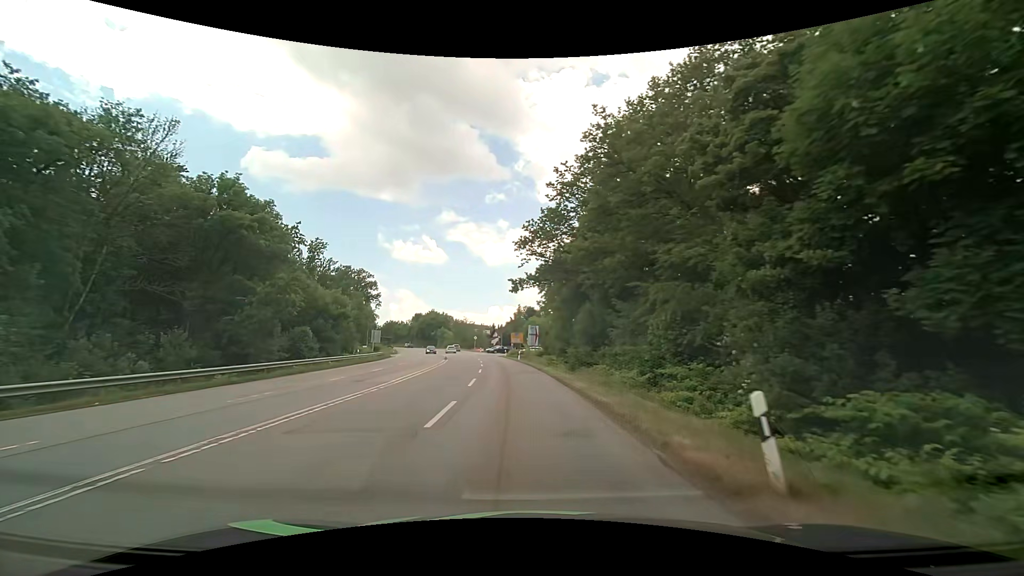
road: secondary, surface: asphalt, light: Day
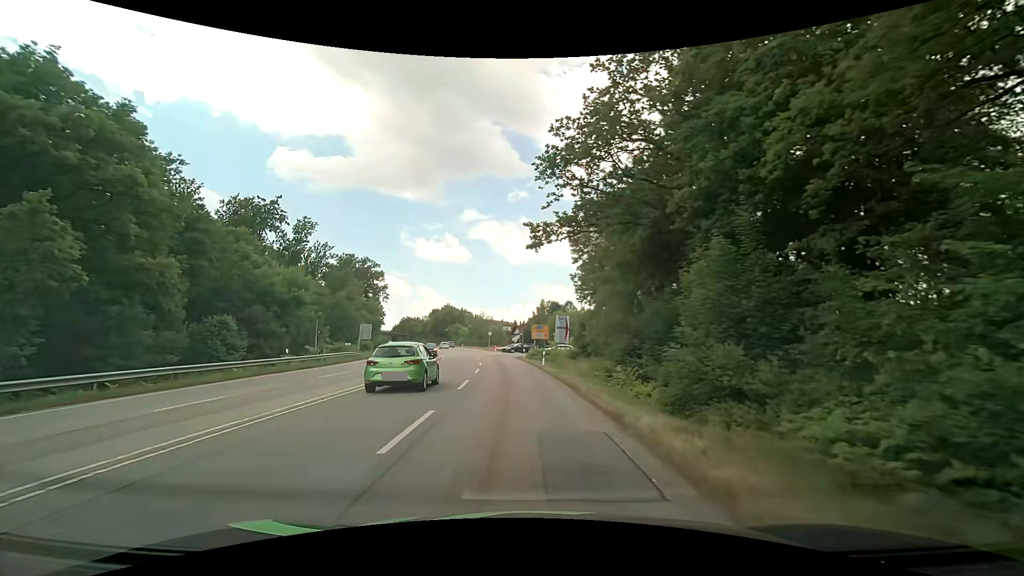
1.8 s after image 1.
(-0.4, +20.2) m; -3°
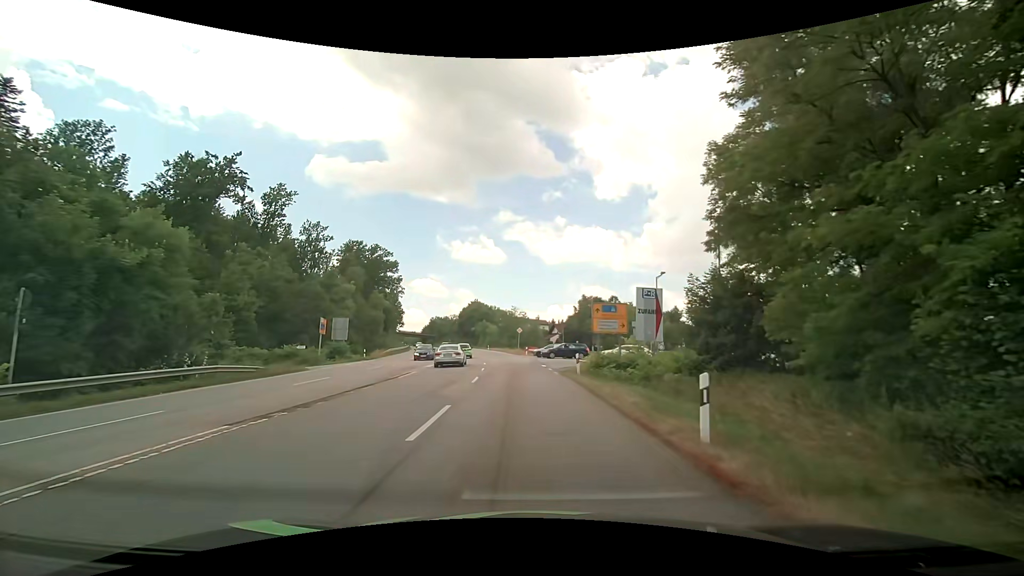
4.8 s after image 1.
(-0.9, +26.2) m; -4°
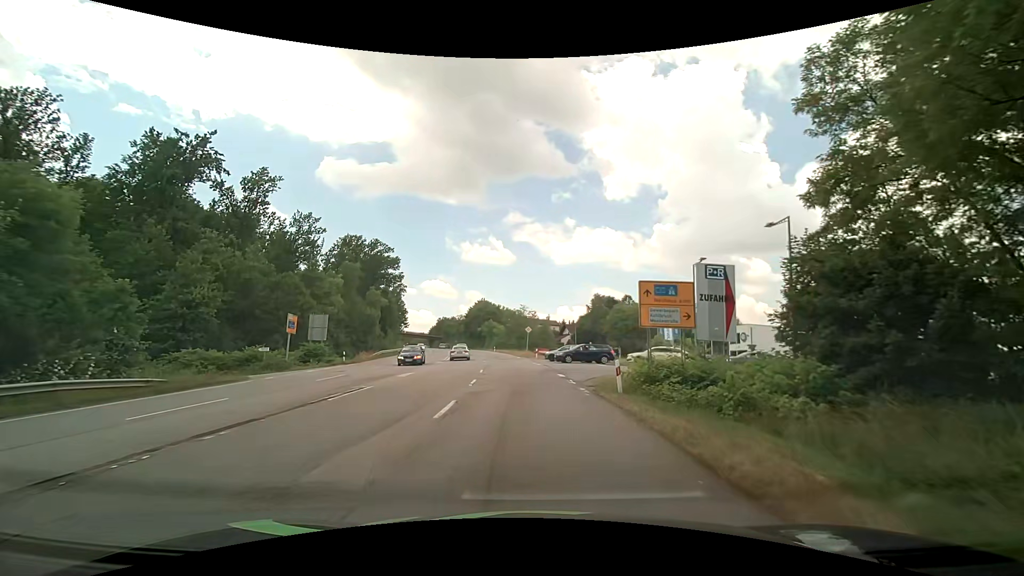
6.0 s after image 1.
(-0.1, +8.7) m; -1°
(0, +10) (0, +20) (+4, +29) (+13, +33) (+22, +36) (+30, +42) (+29, +52) (+28, +62) (+26, +71) (+24, +81) m
